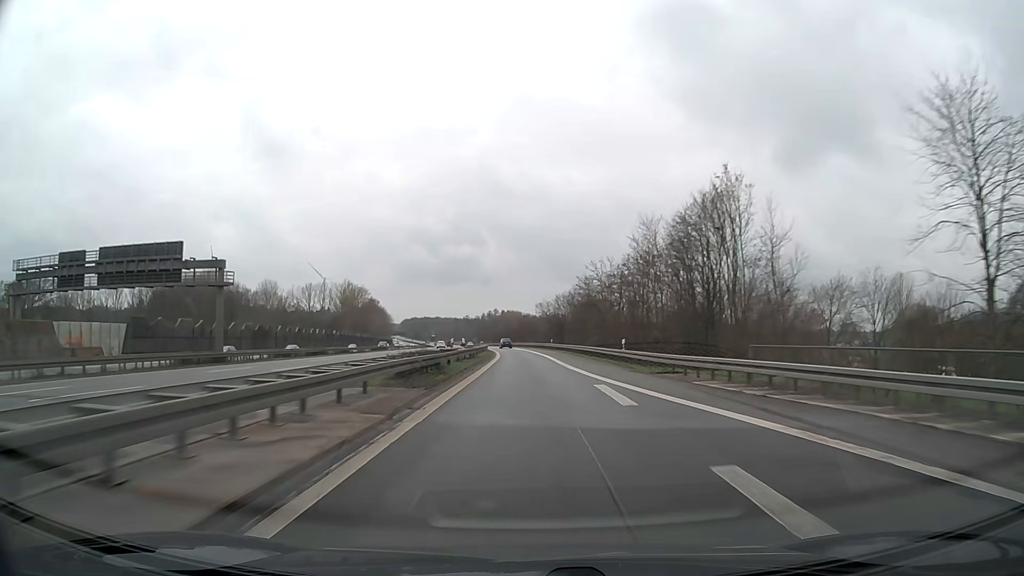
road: motorway_link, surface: asphalt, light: Day
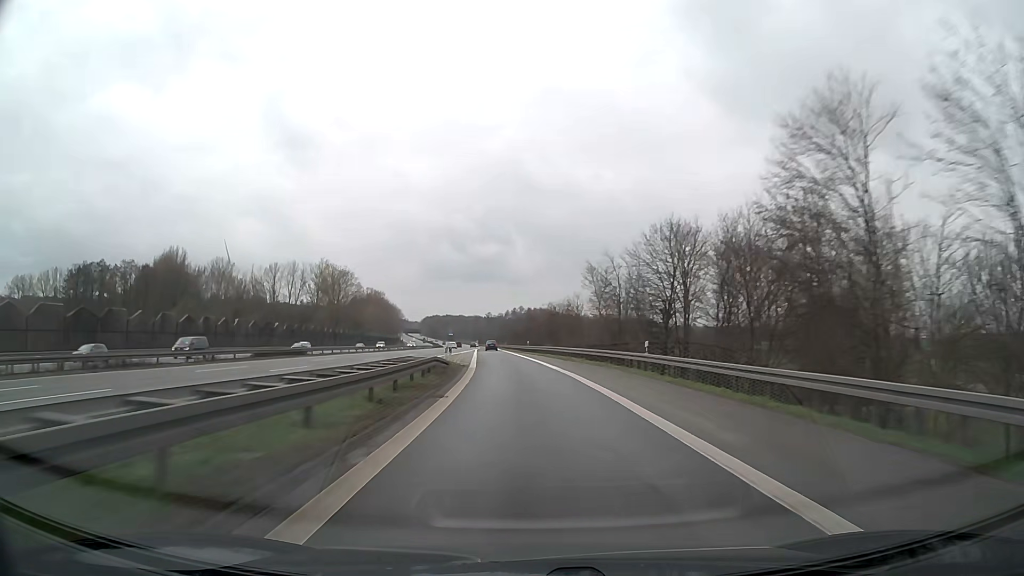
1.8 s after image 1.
(-1.1, +57.5) m; -2°
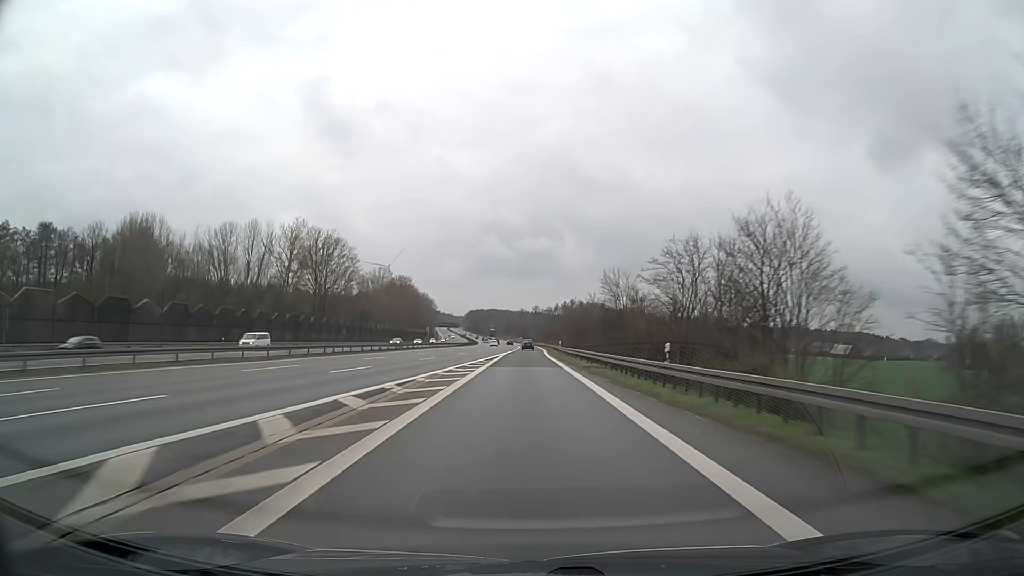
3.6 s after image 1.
(-2.7, +58.0) m; -5°
(0, +10) (0, +20) (0, +30) (0, +40) (0, +50) (0, +60) (0, +70) (0, +80) (0, +90) (0, +100) m
